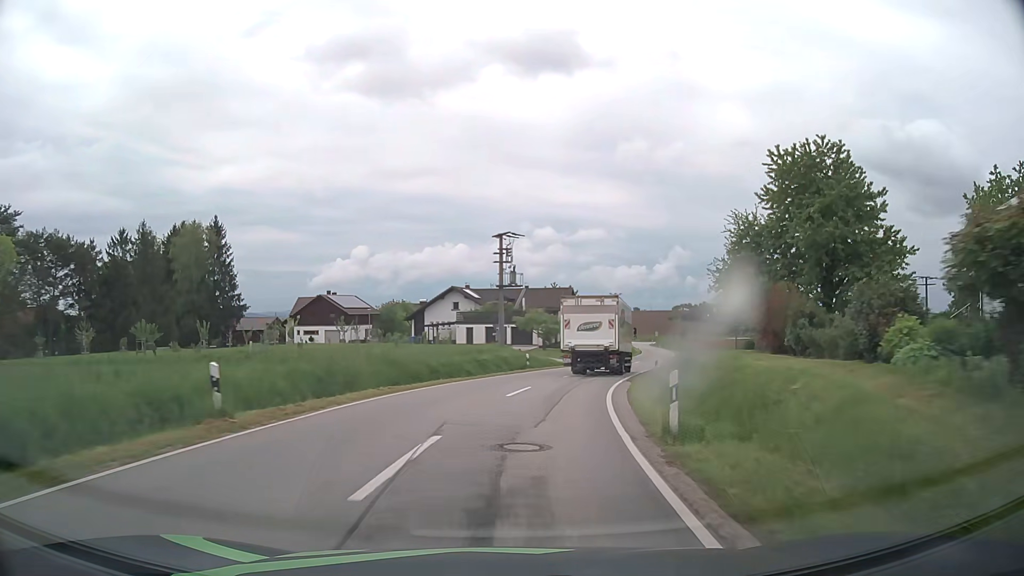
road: tertiary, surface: asphalt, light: Day
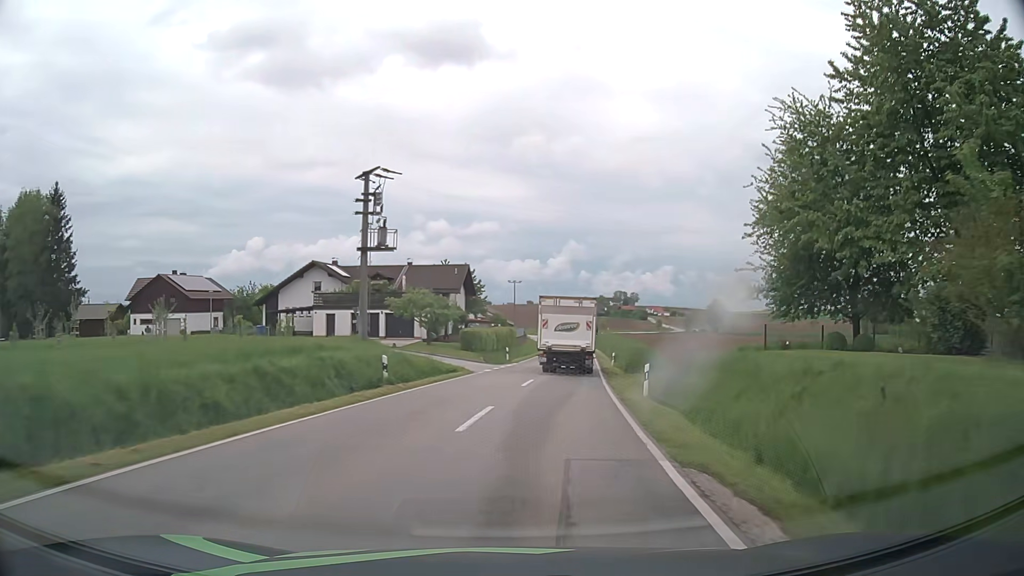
(+1.4, +19.3) m; +9°
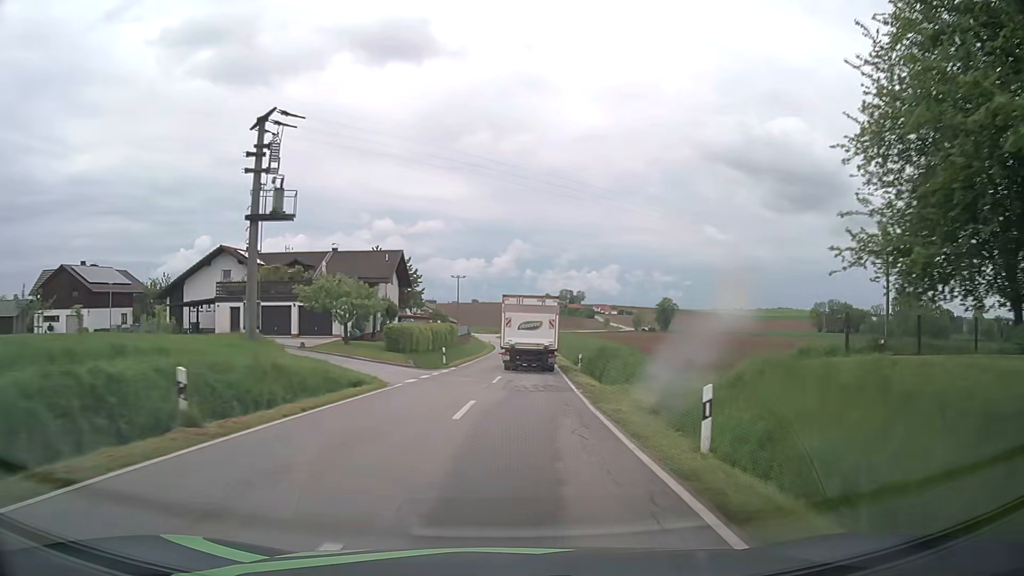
(+0.4, +9.8) m; +5°
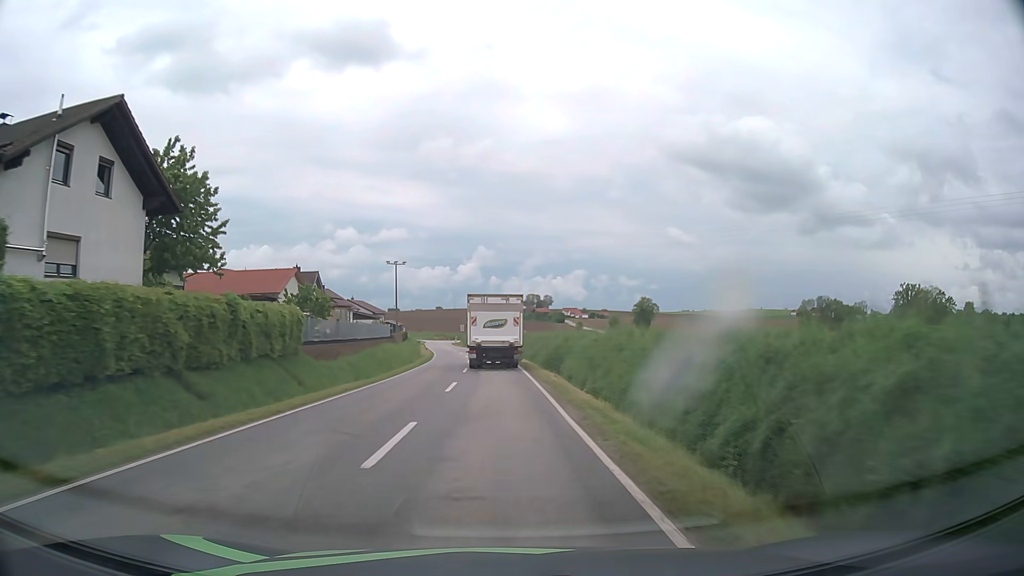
(+1.8, +40.0) m; +3°
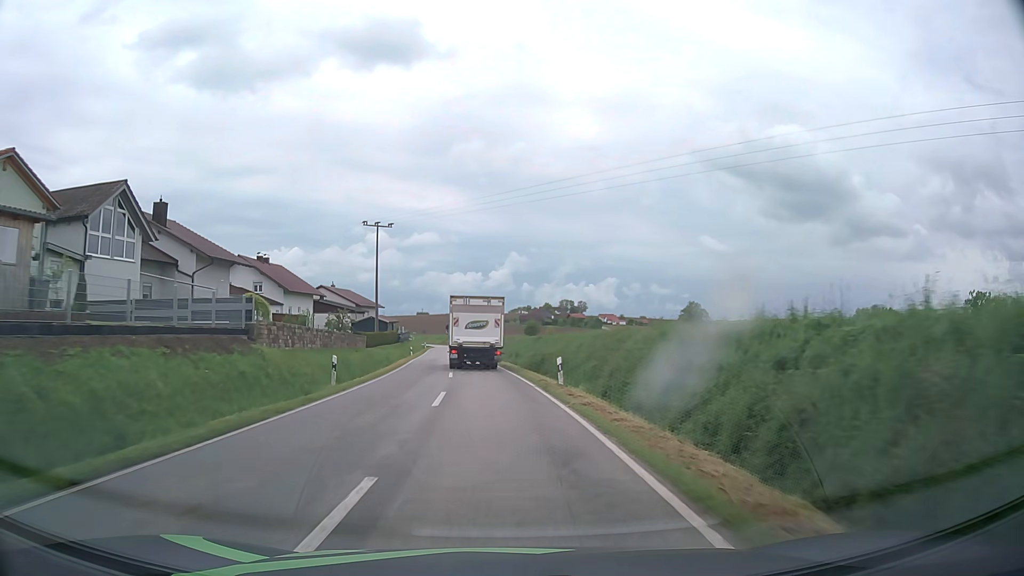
(-0.8, +40.6) m; -3°
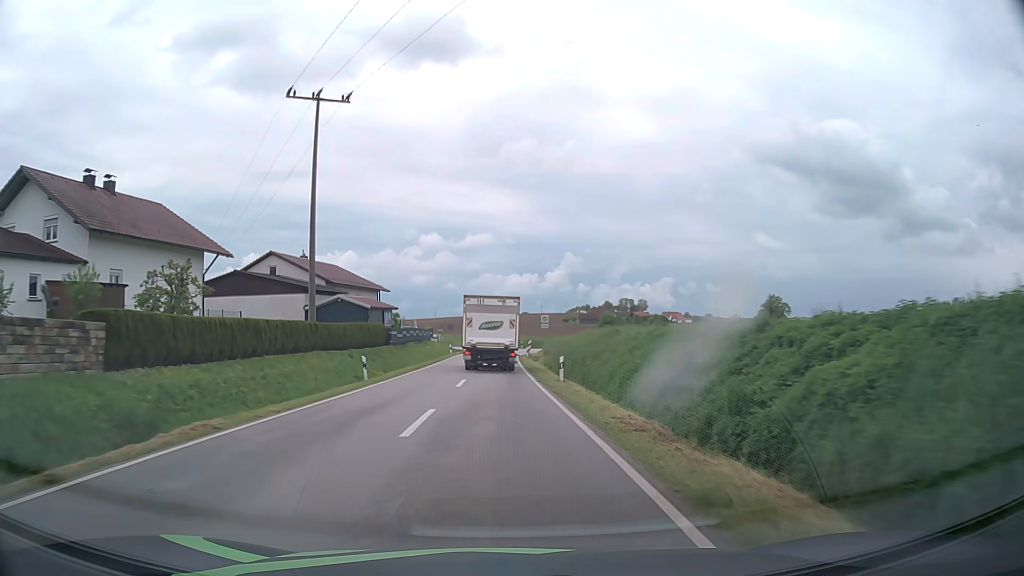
(-1.7, +40.7) m; -5°
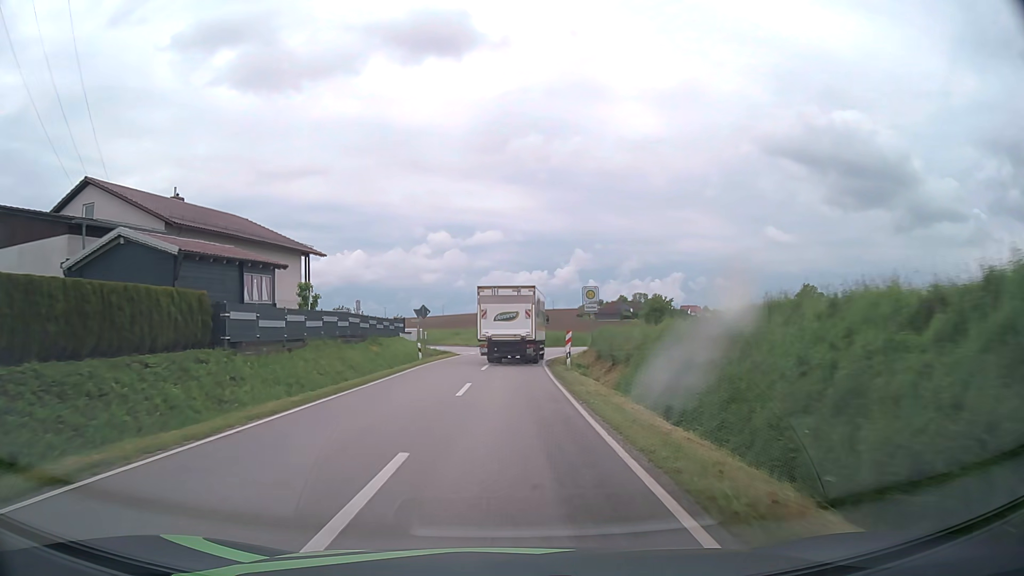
(-0.2, +29.6) m; -1°
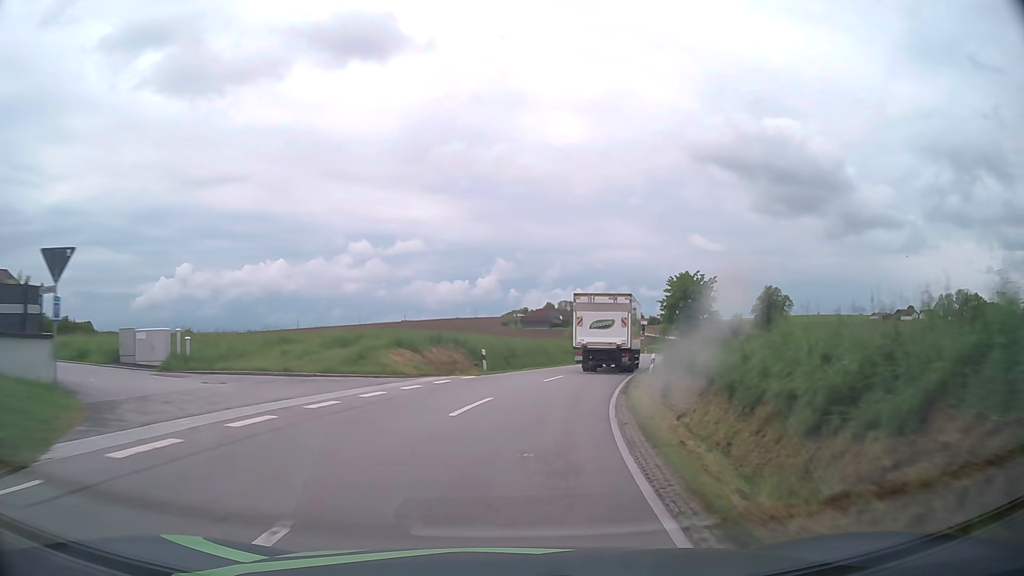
(+0.8, +38.2) m; +6°
(+1, +10) (+2, +20) (+4, +30) (+7, +39) (+9, +49) (+12, +59) (+14, +68) (+16, +78) (+17, +88) (+18, +98) m
